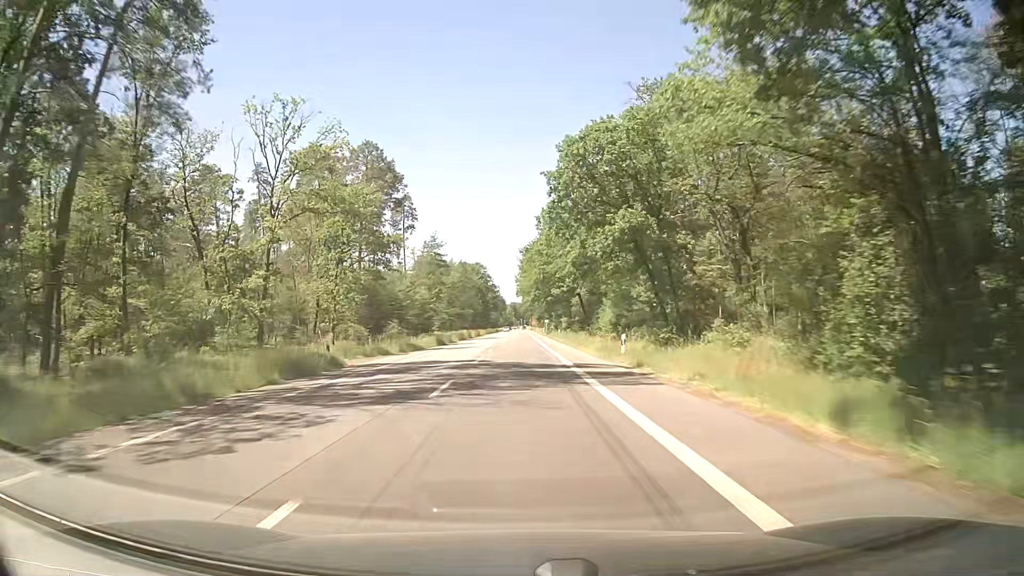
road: secondary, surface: asphalt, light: Day
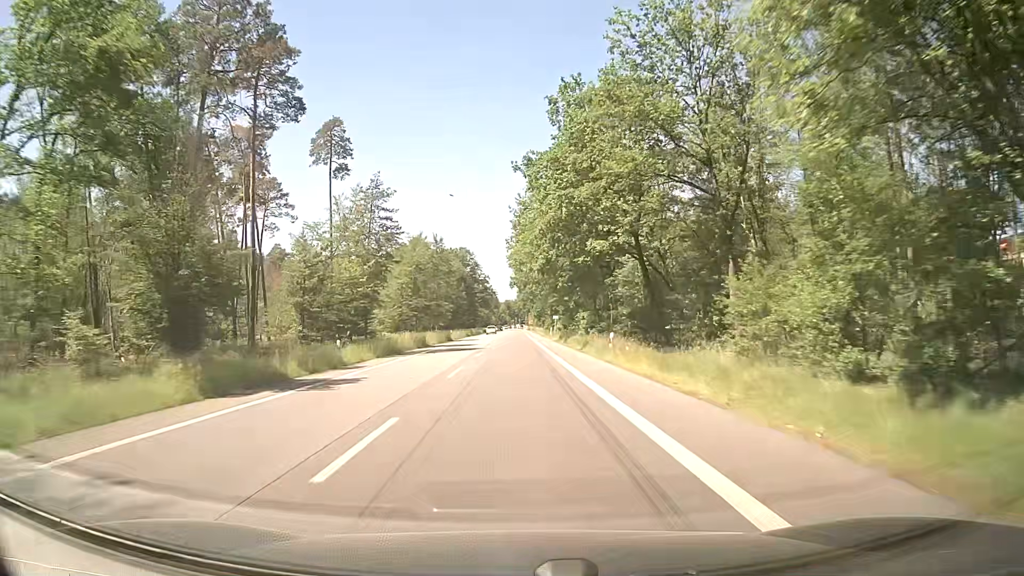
(-0.1, +42.7) m; 0°
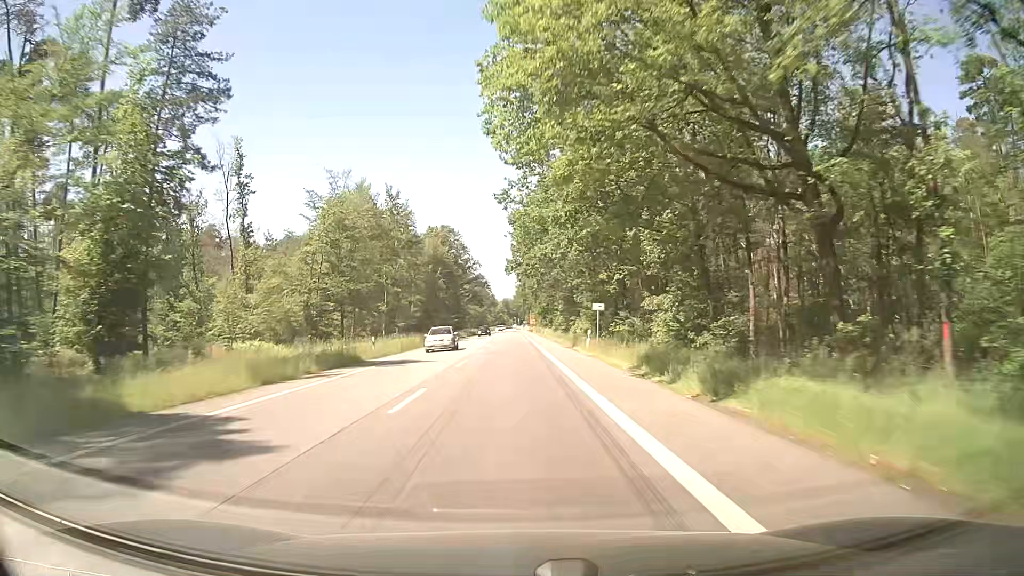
(-0.1, +42.6) m; 0°
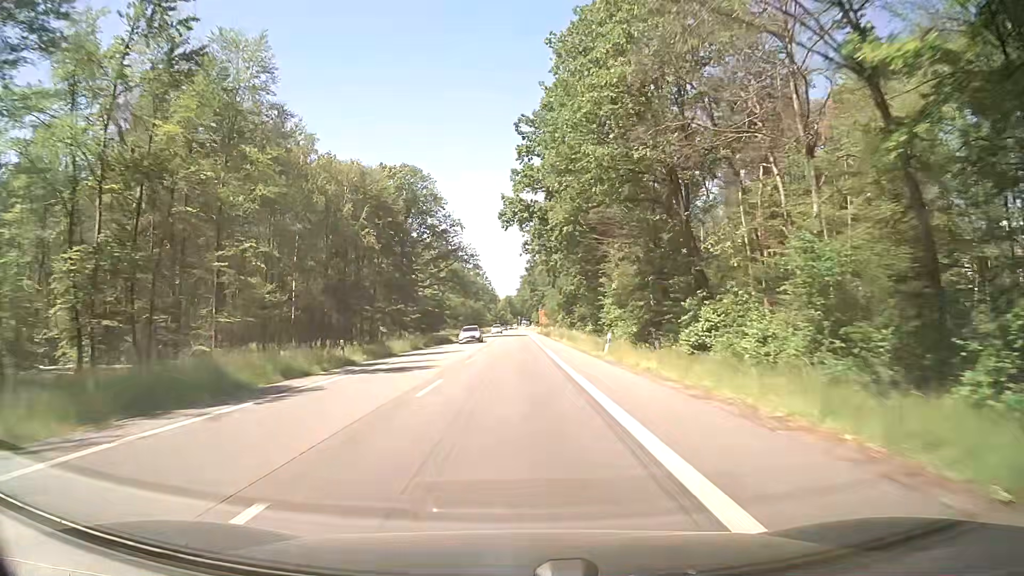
(-0.7, +56.7) m; -1°
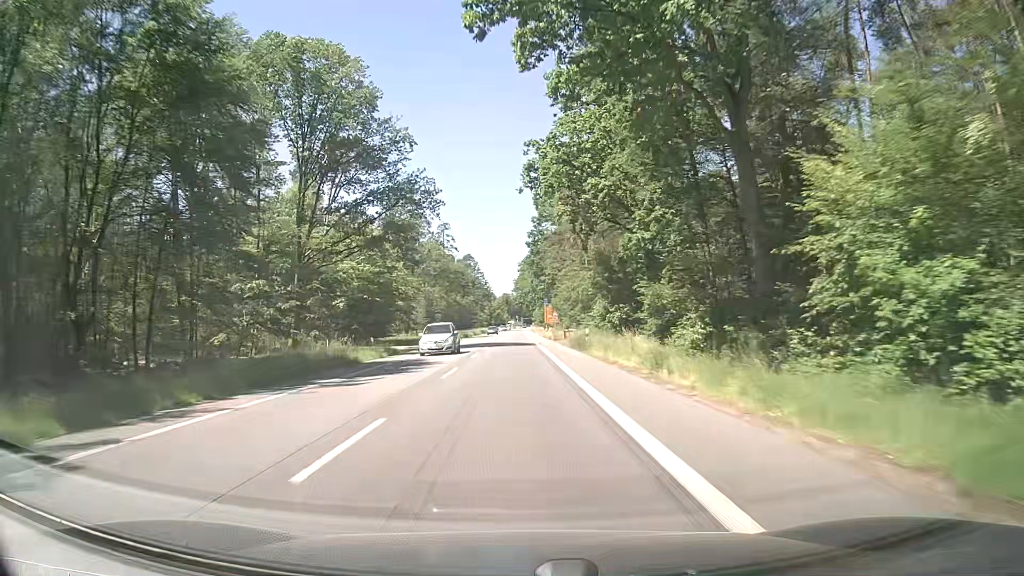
(+0.1, +42.5) m; 0°
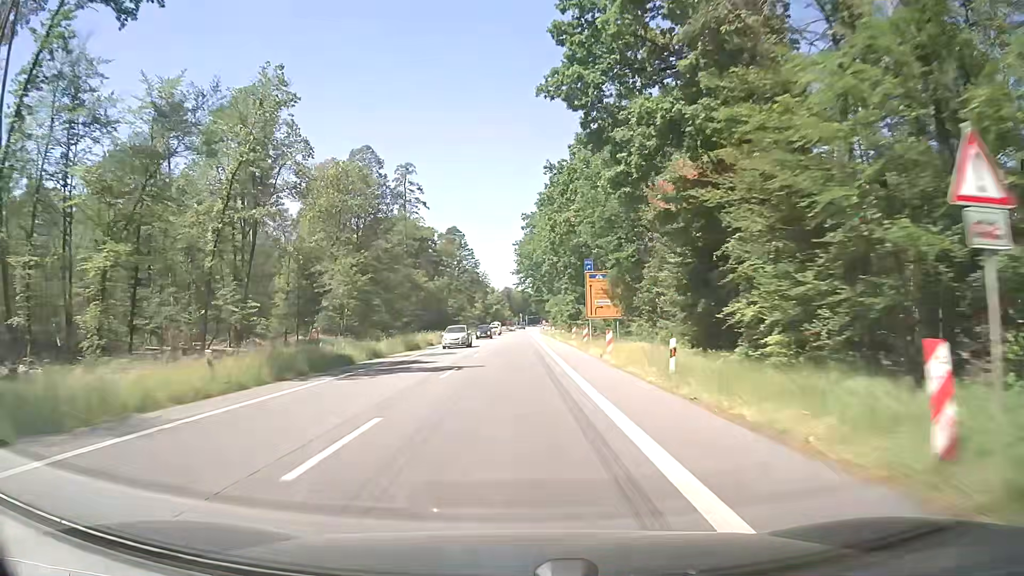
(+0.1, +70.9) m; 0°
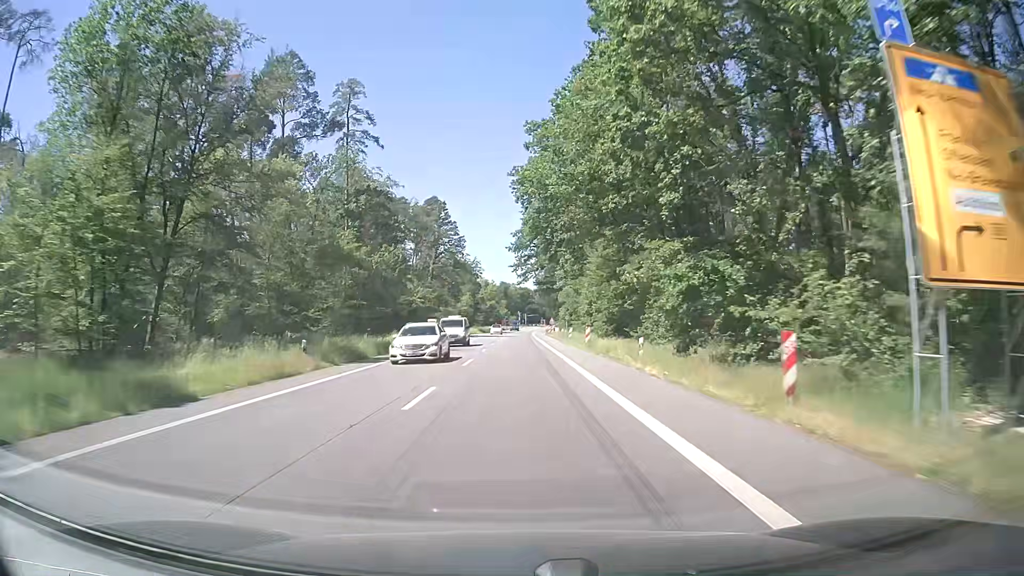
(0.0, +42.4) m; 0°
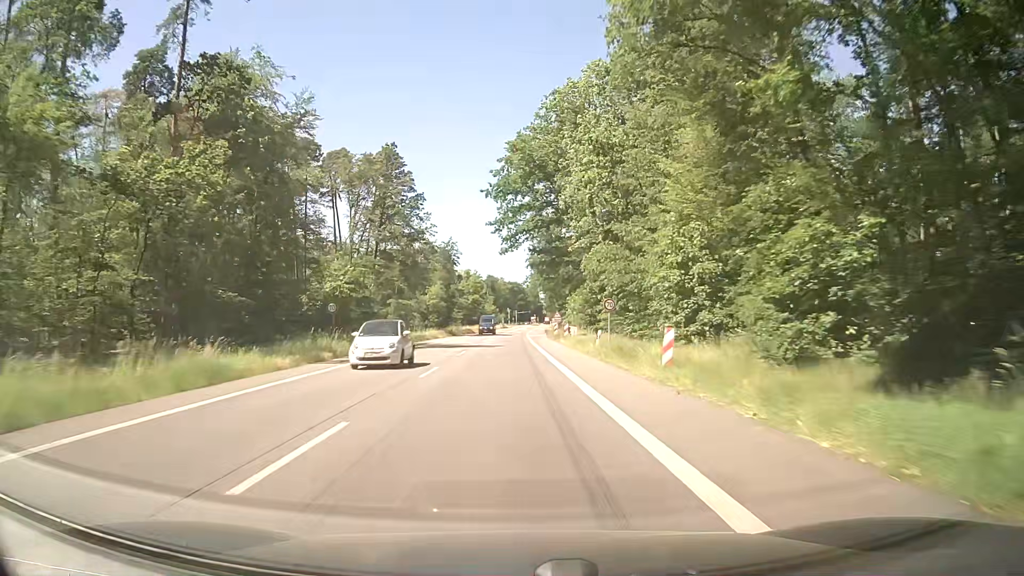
(+0.4, +40.6) m; +1°
